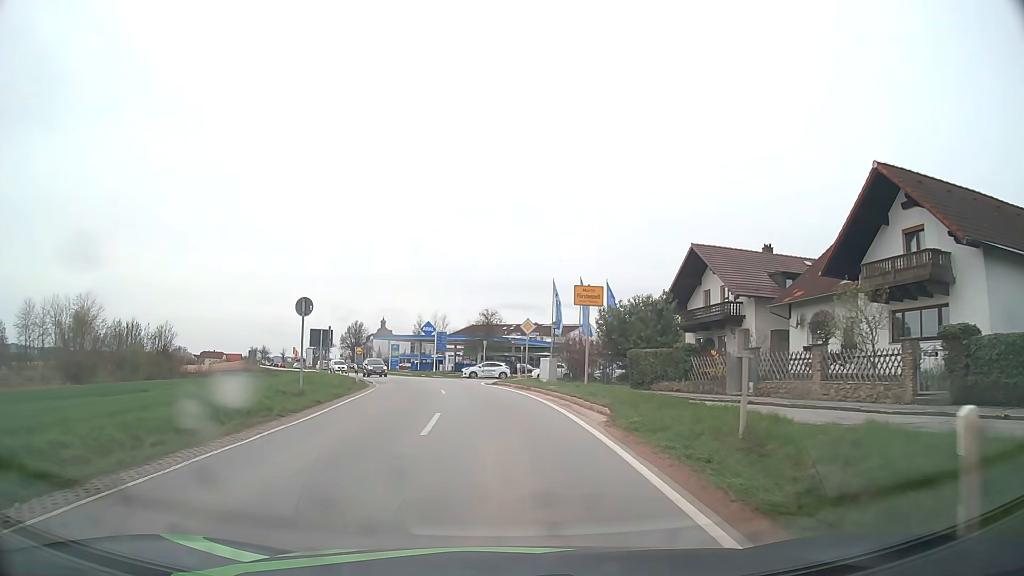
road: secondary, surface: asphalt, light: Day
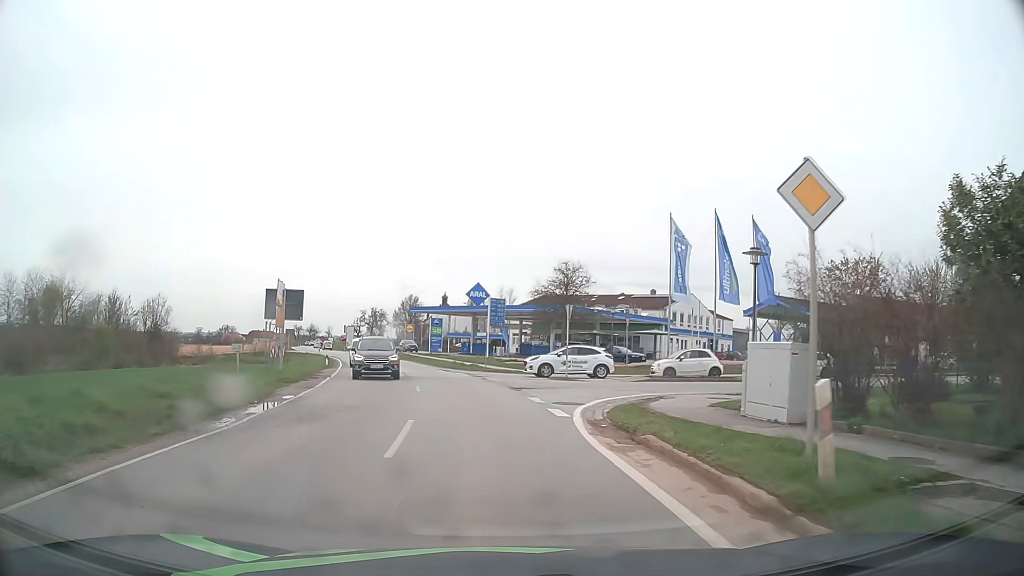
(-1.2, +27.2) m; -6°
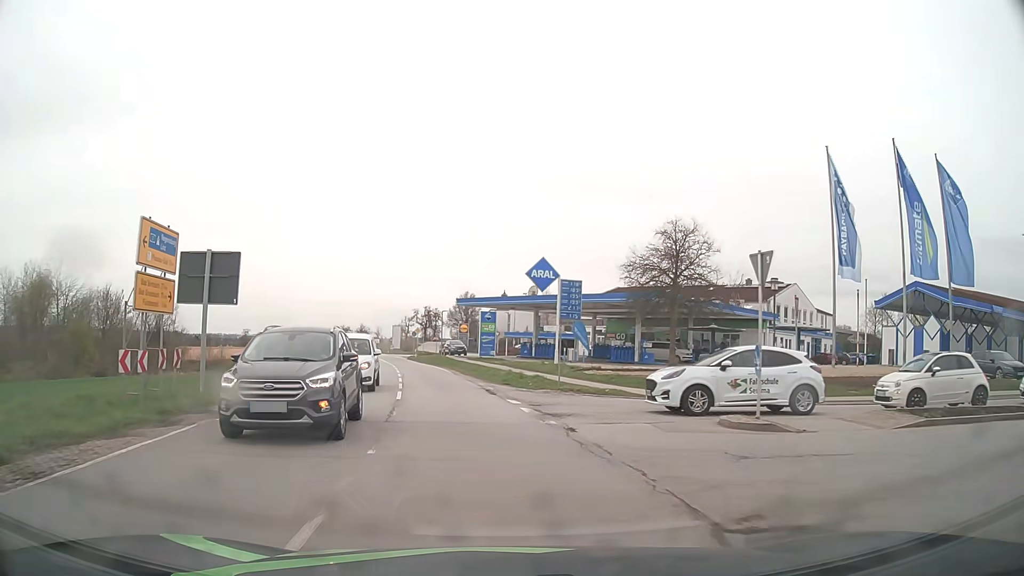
(-0.8, +16.8) m; -5°
(0, +10) (-1, +20) (-3, +30) (-4, +40) (-6, +49) (-9, +59) (-11, +69) (-13, +79) (-16, +88) (-18, +98) m
